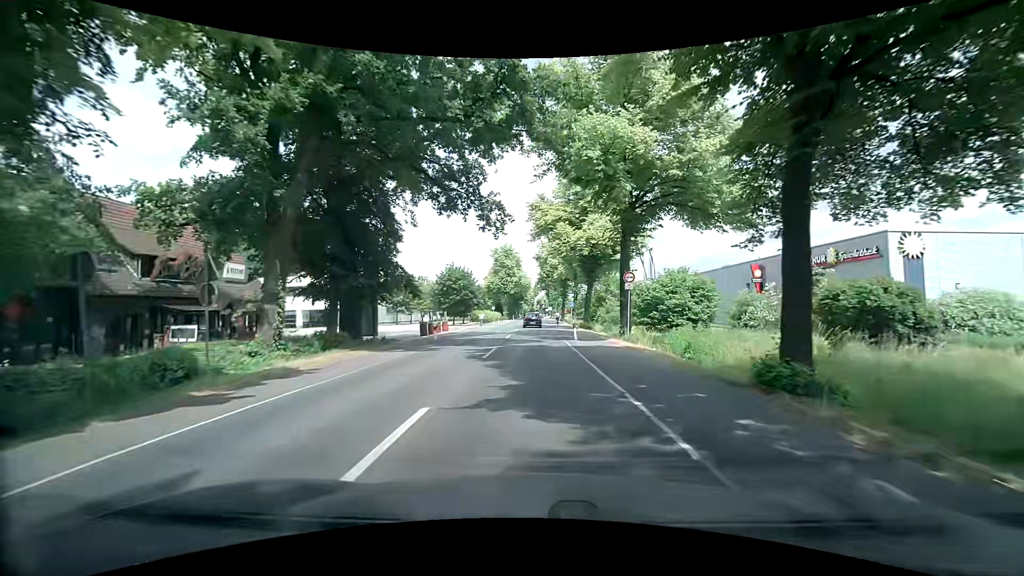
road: secondary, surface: asphalt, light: Day
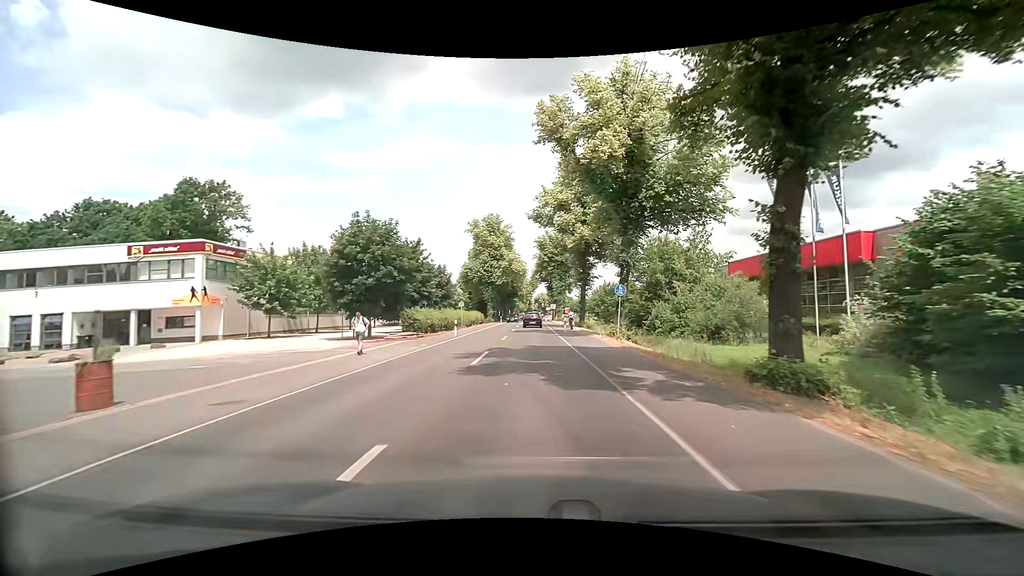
(+0.6, +38.3) m; +2°
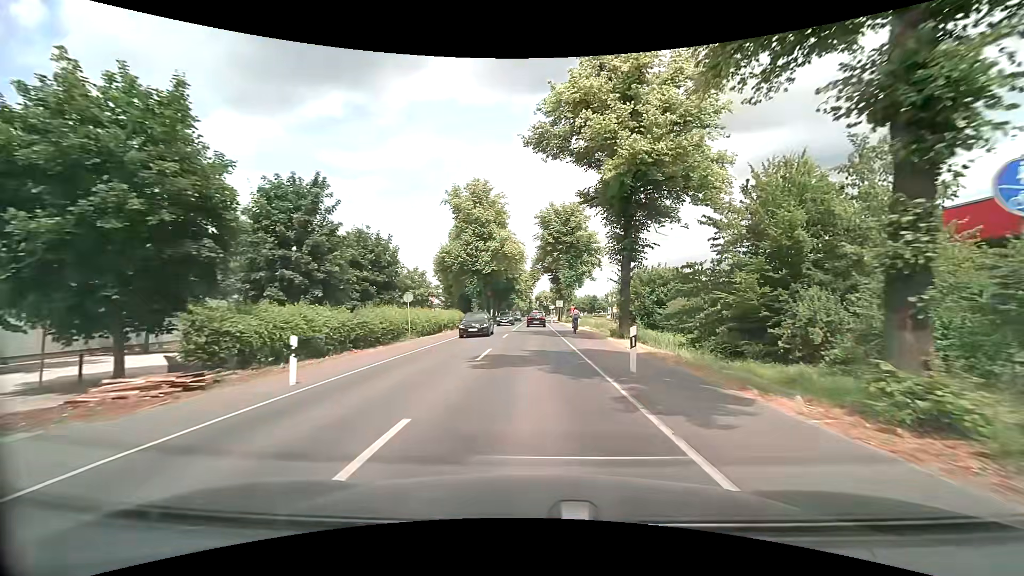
(-0.3, +23.0) m; -1°
(0, +10) (0, +20) (0, +30) (0, +40) (0, +50) (0, +60) (0, +70) (0, +80) (0, +90) (0, +100) m
